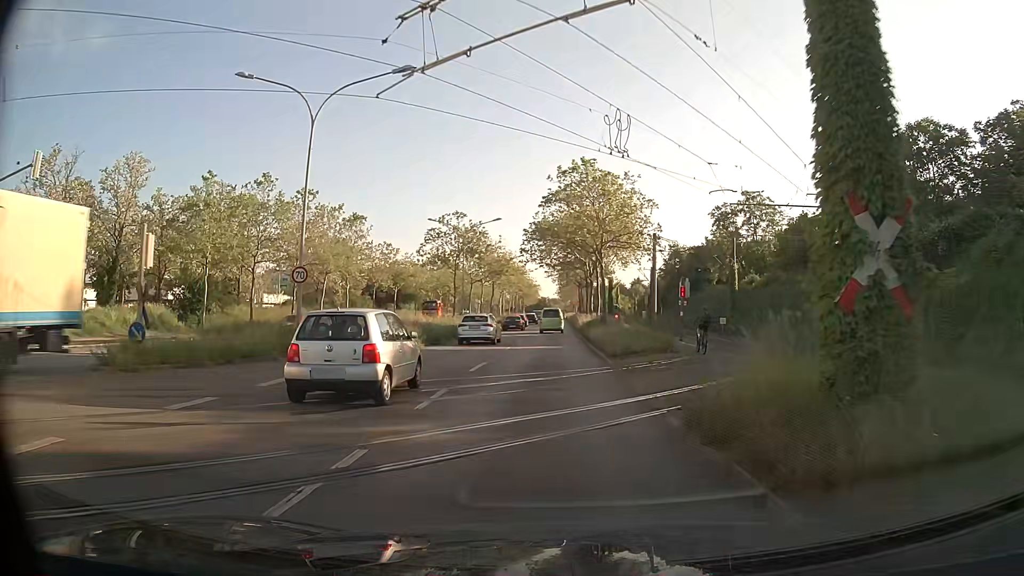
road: primary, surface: asphalt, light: Day
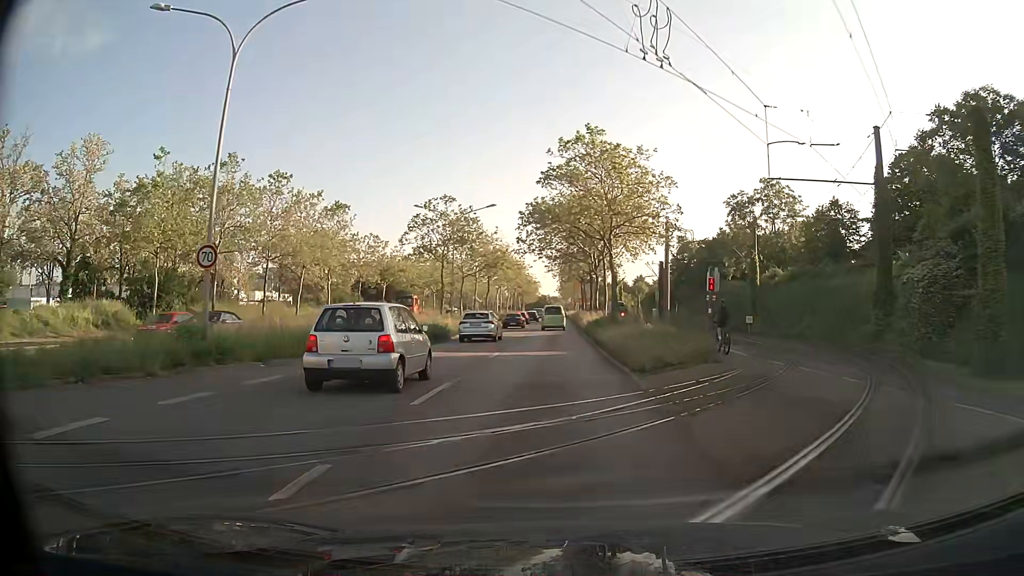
(0.0, +6.5) m; 0°
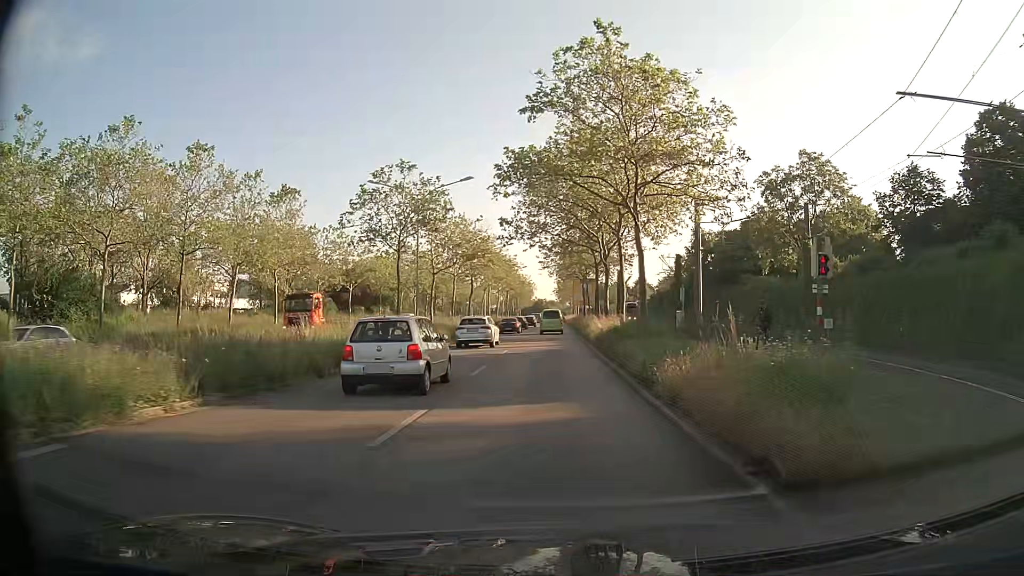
(0.0, +12.9) m; 0°
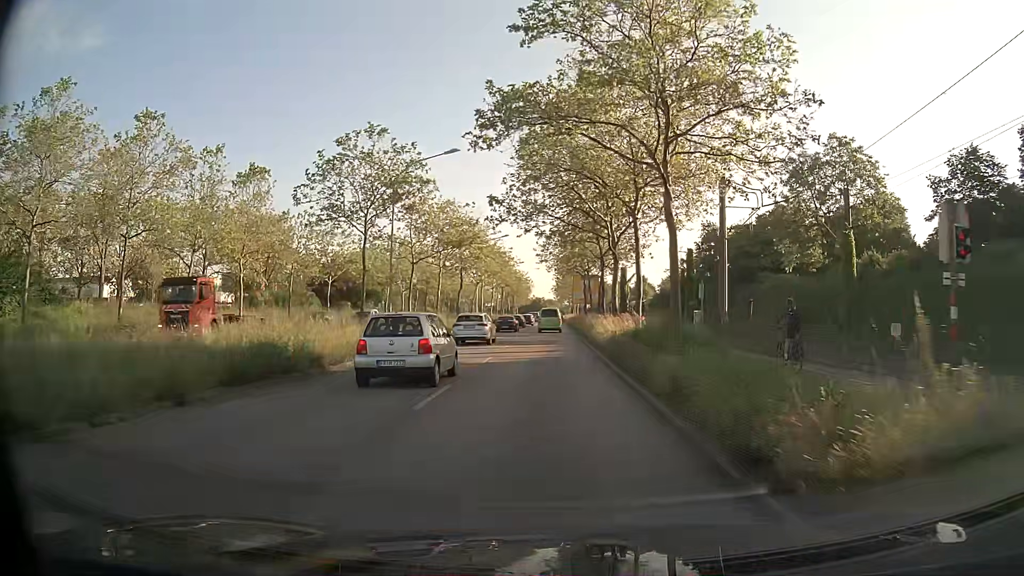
(+0.1, +6.4) m; +1°
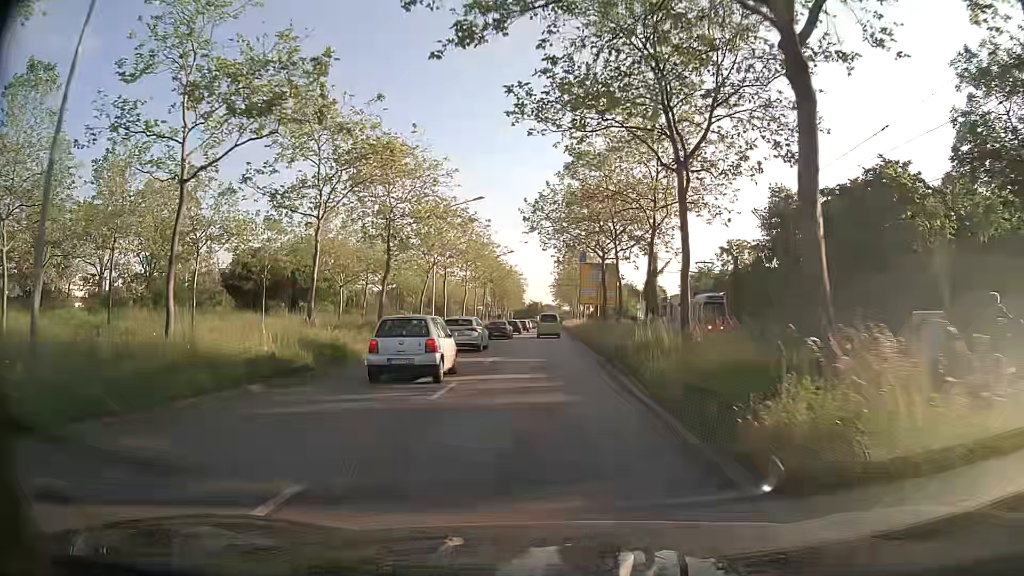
(0.0, +25.6) m; 0°
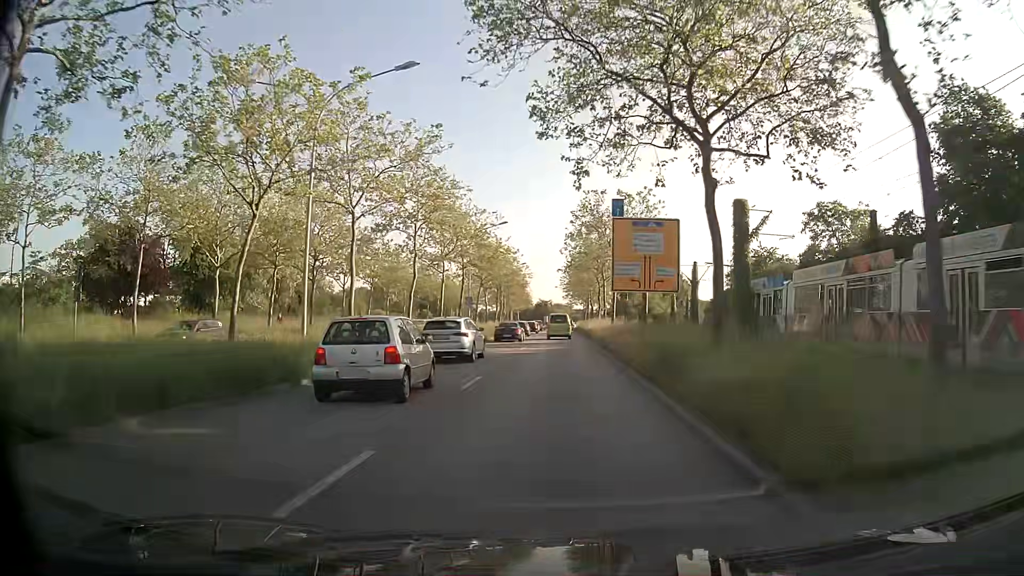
(0.0, +25.9) m; -1°
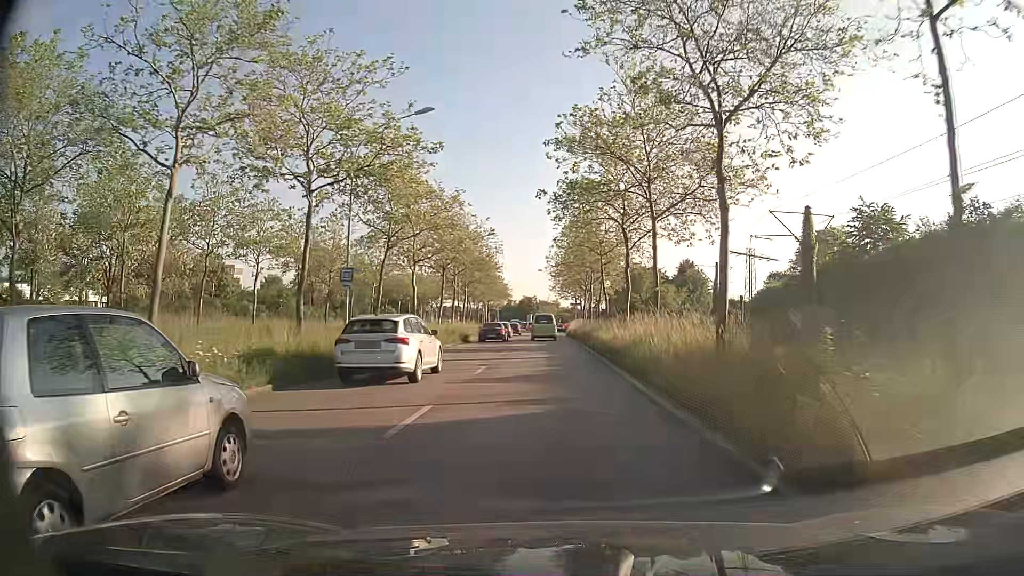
(+0.4, +32.2) m; +1°
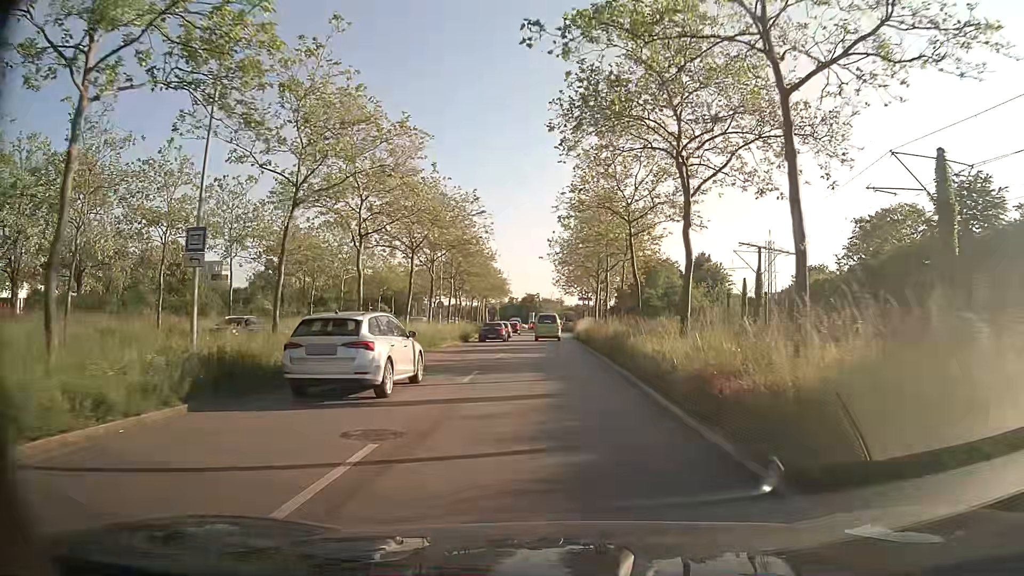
(0.0, +12.5) m; 0°
(0, +10) (0, +20) (0, +30) (0, +40) (0, +50) (0, +60) (0, +70) (0, +80) (-1, +90) (-1, +100) m
